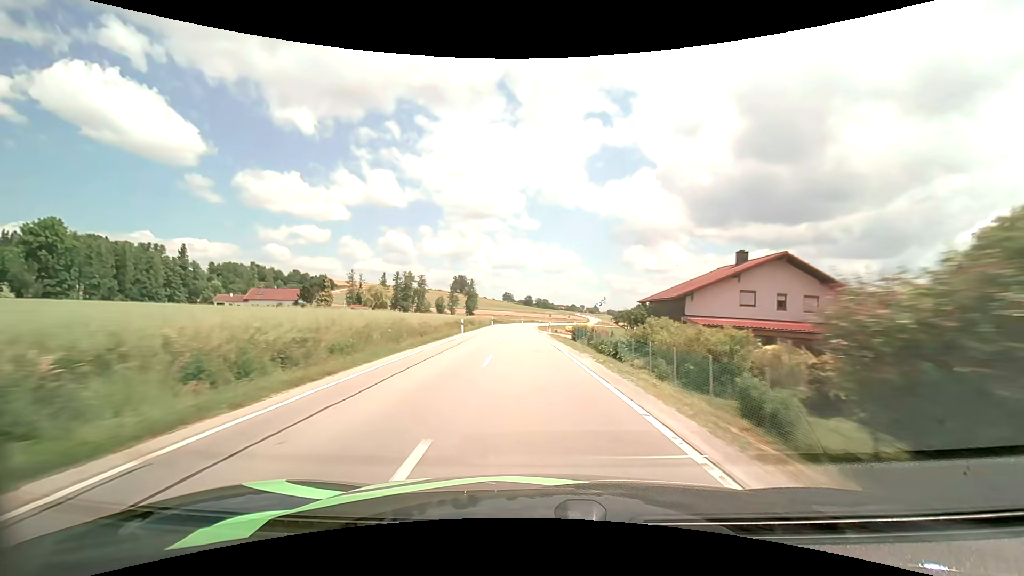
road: secondary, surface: asphalt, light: Day
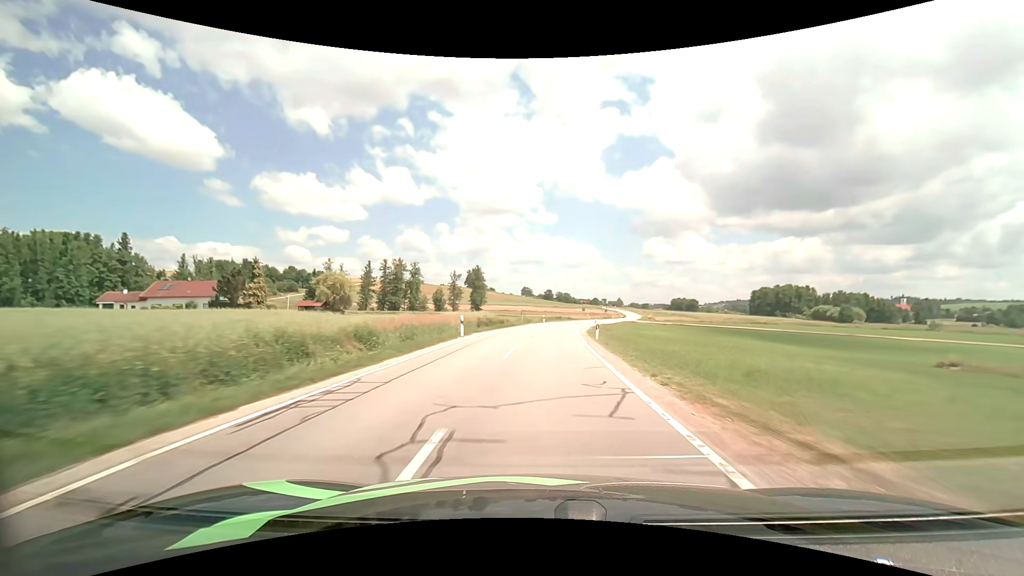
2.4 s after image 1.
(-1.7, +47.4) m; -2°
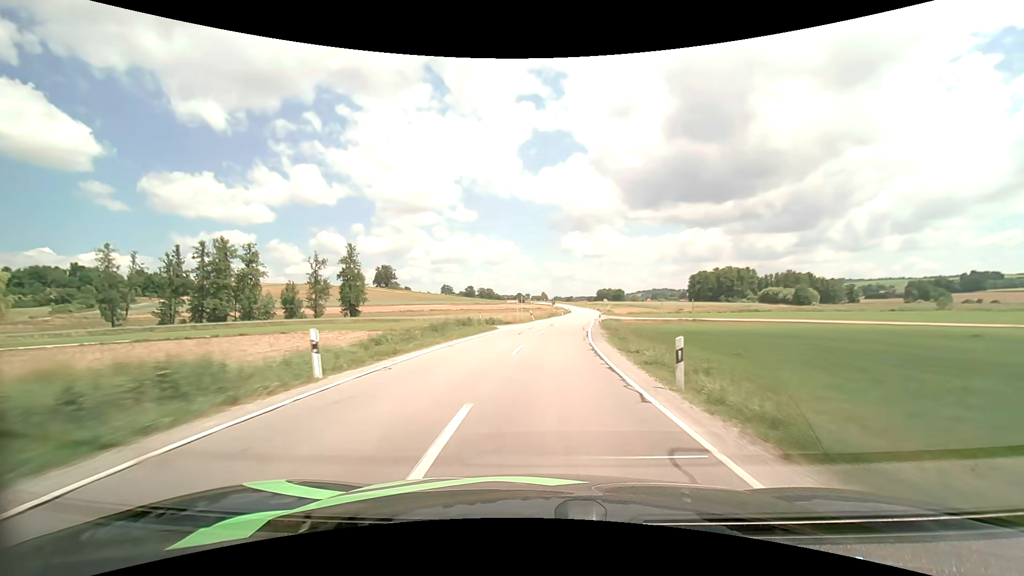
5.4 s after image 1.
(+3.6, +58.2) m; +9°
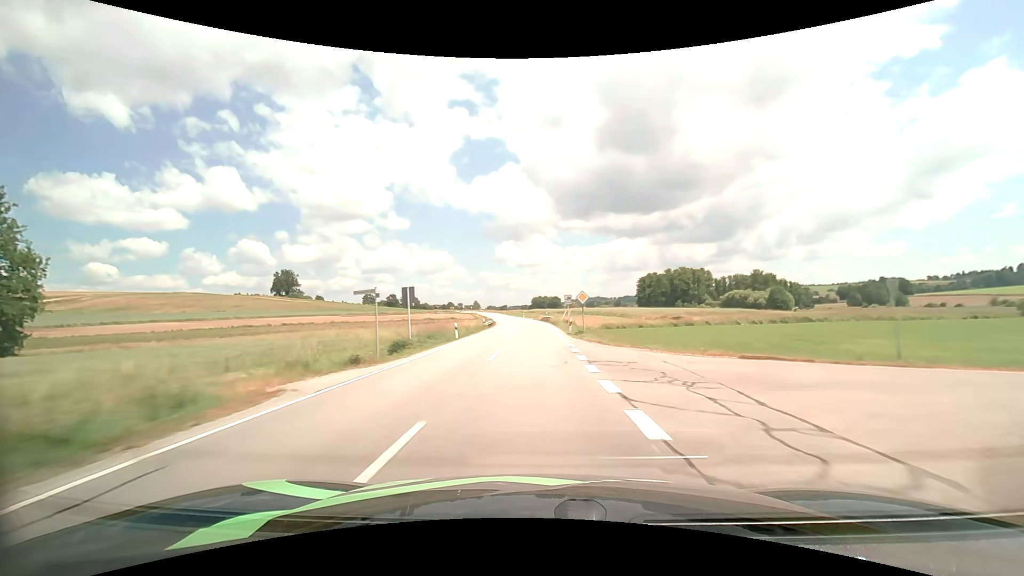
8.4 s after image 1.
(+5.1, +60.1) m; +7°
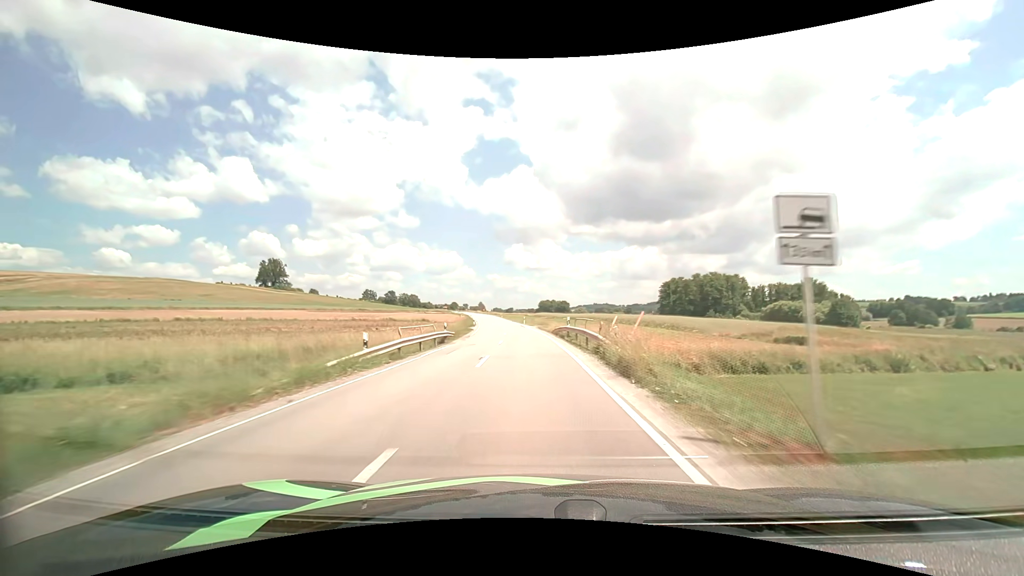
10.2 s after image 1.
(-0.1, +37.4) m; -1°
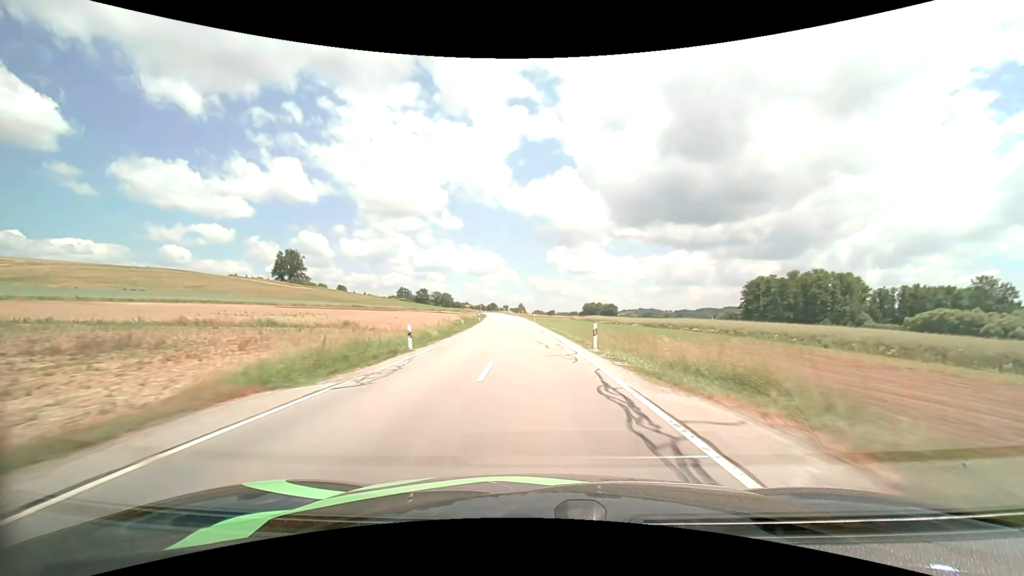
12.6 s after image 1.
(-2.2, +50.7) m; -4°
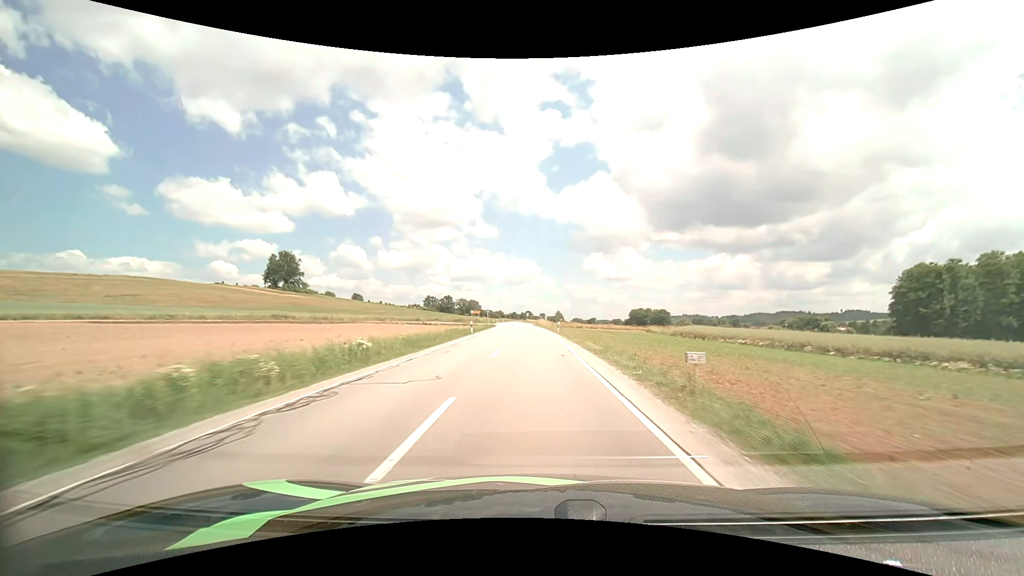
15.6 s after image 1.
(-2.8, +66.0) m; -4°
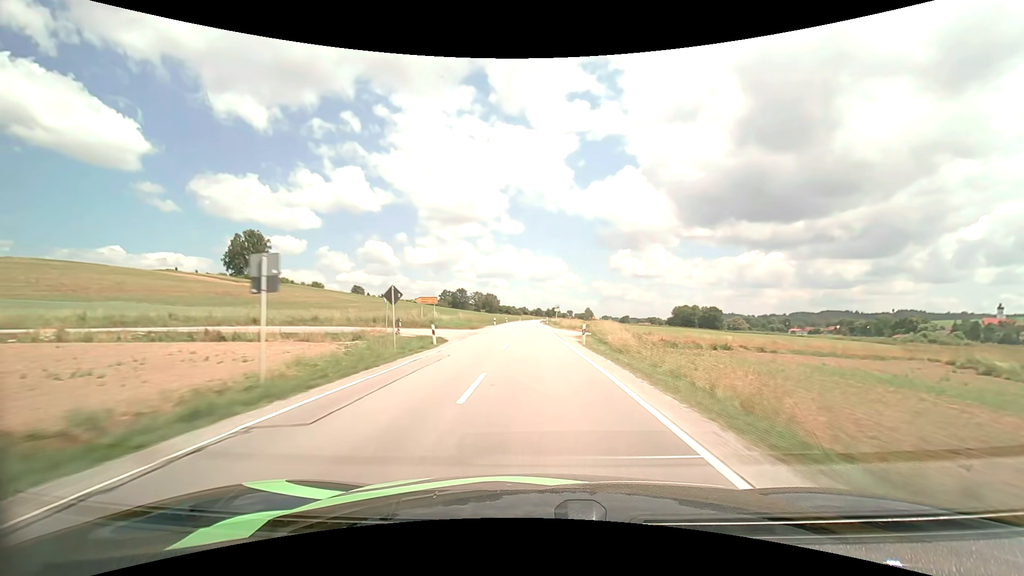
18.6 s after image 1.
(-1.8, +68.4) m; -3°
(0, +10) (0, +20) (0, +30) (0, +40) (0, +50) (-1, +60) (-1, +70) (-1, +80) (-1, +90) (-1, +100) m
